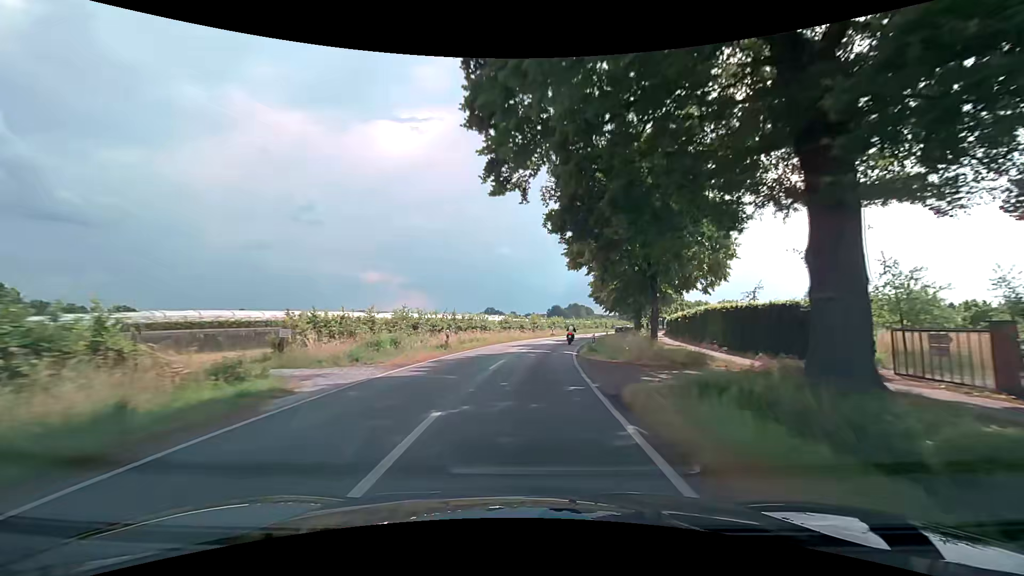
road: secondary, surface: asphalt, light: Day
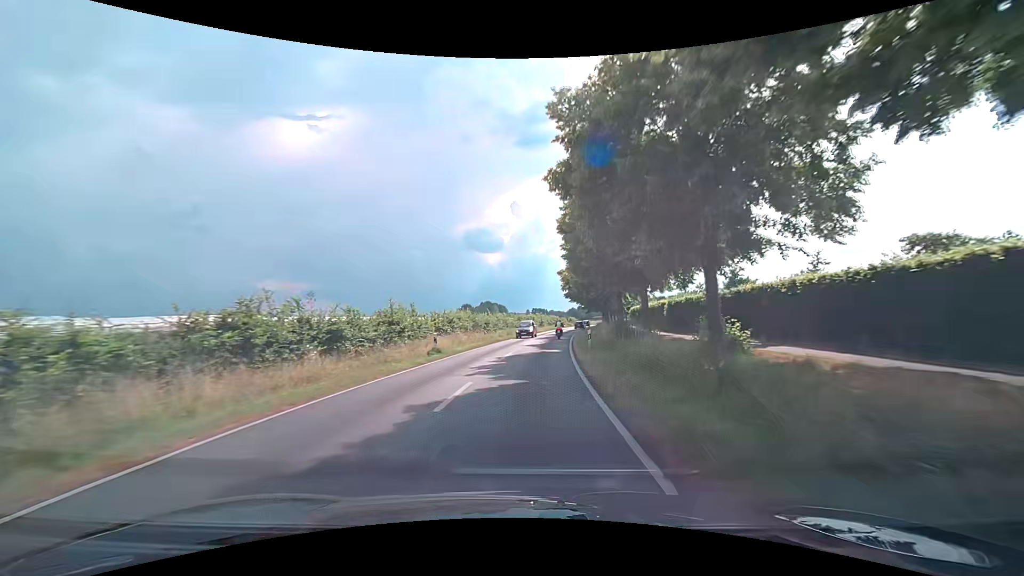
(+3.5, +42.8) m; +10°
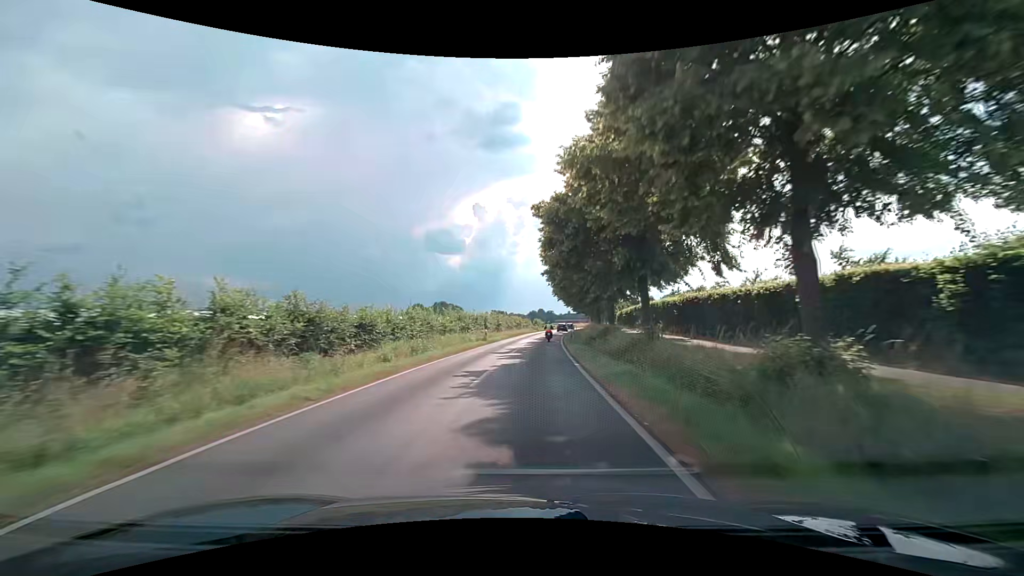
(+1.5, +32.2) m; +5°
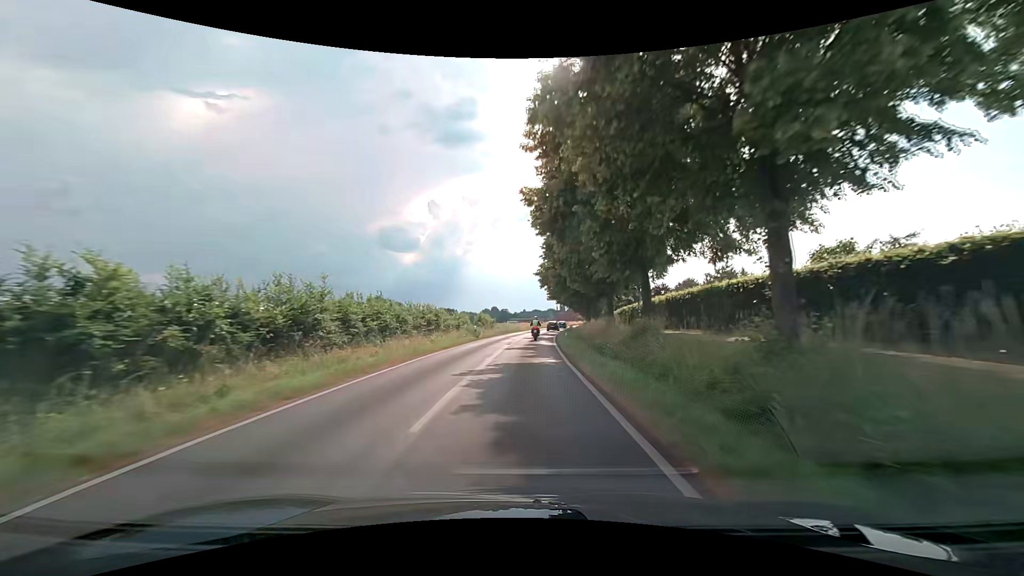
(+1.9, +52.3) m; +5°
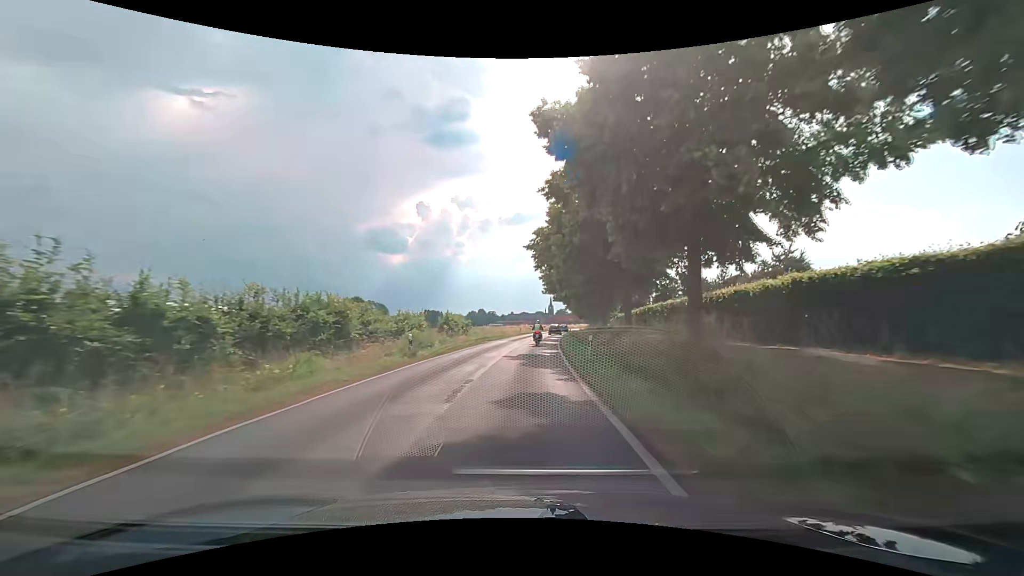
(0.0, +19.2) m; +1°
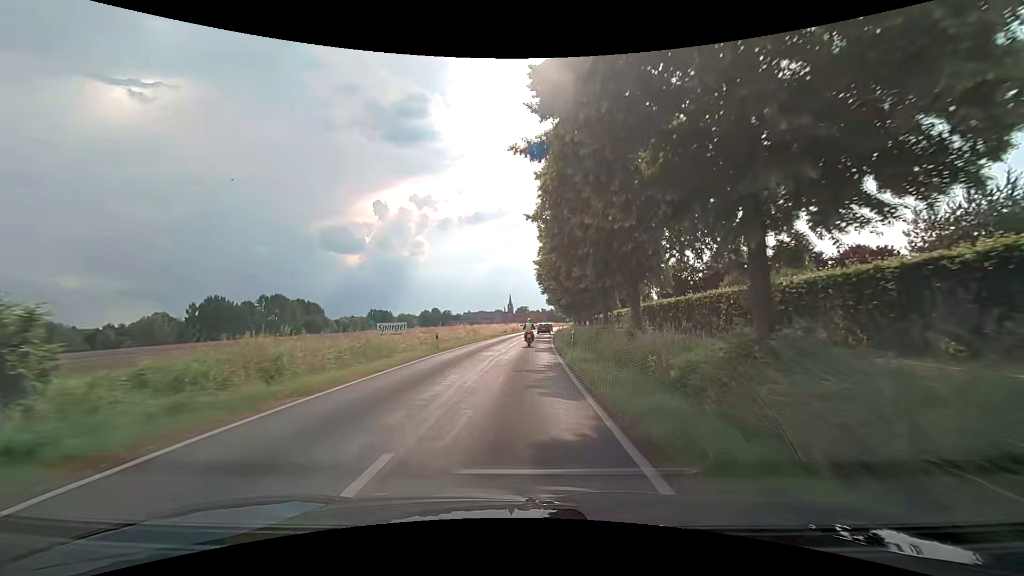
(+1.3, +44.6) m; +4°
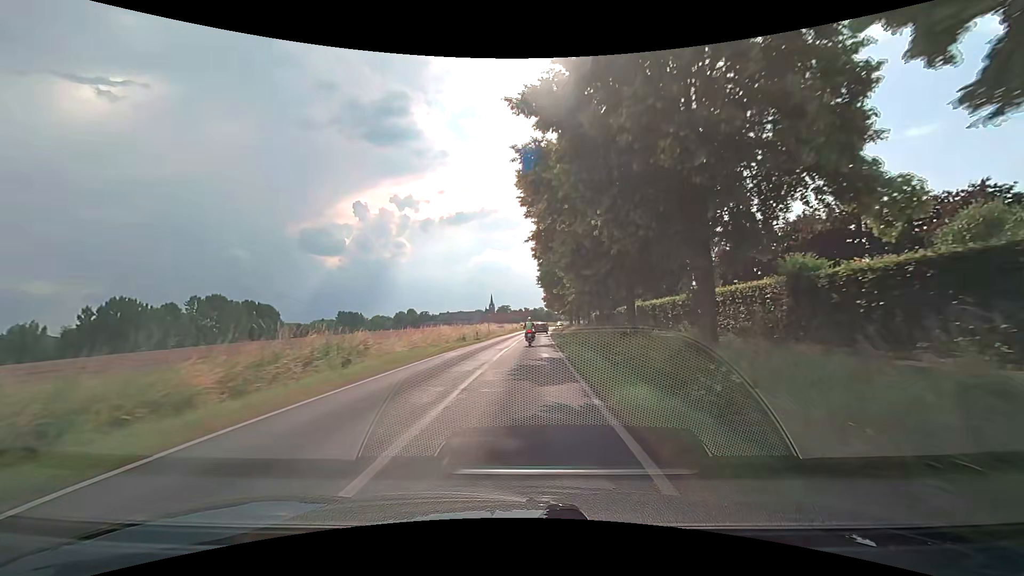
(+0.8, +34.5) m; +2°
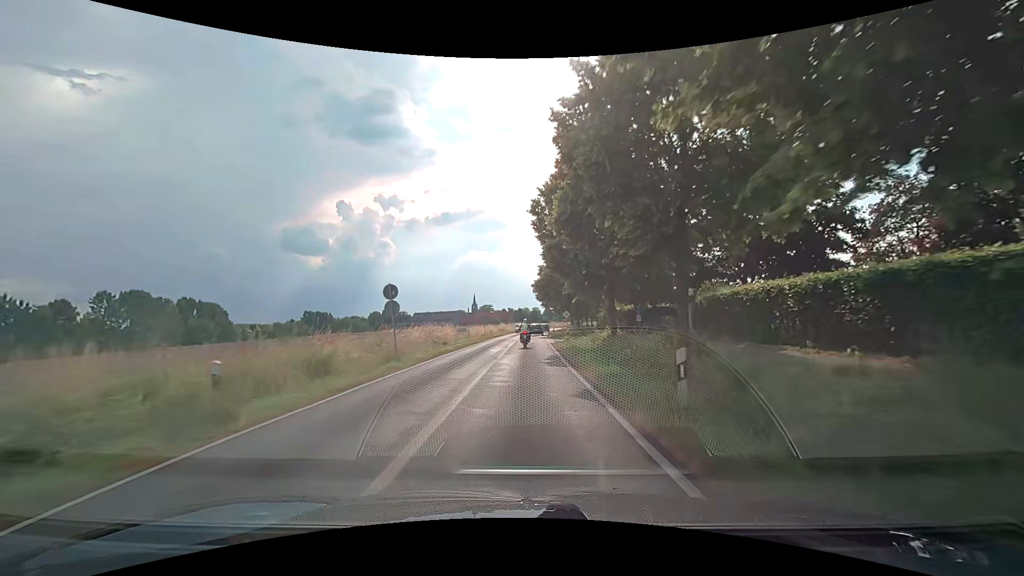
(+0.4, +34.2) m; +1°
(0, +10) (0, +20) (0, +30) (+1, +40) (+1, +50) (+2, +60) (+2, +70) (+3, +80) (+4, +90) (+5, +100) m
